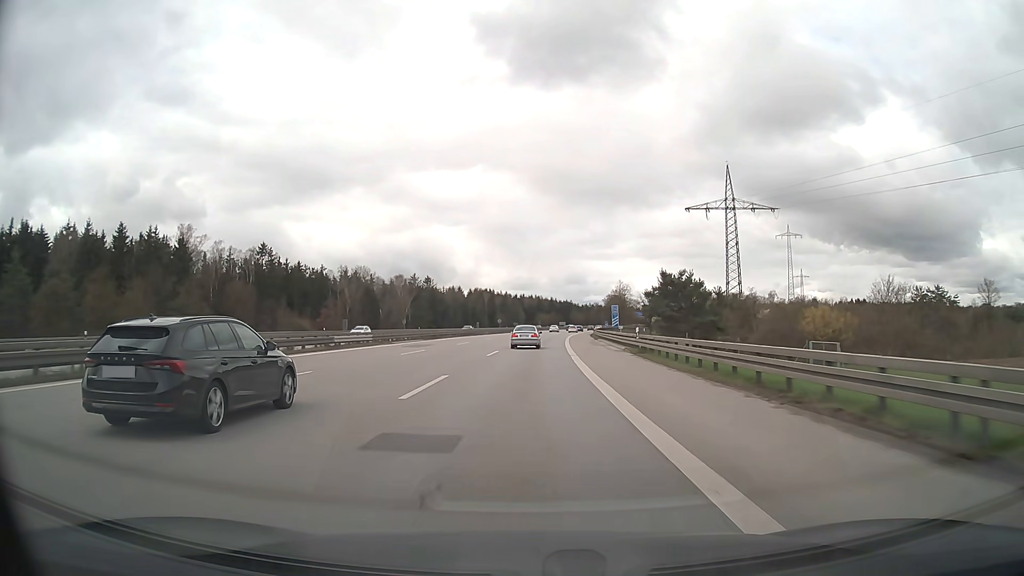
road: motorway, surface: asphalt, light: Day
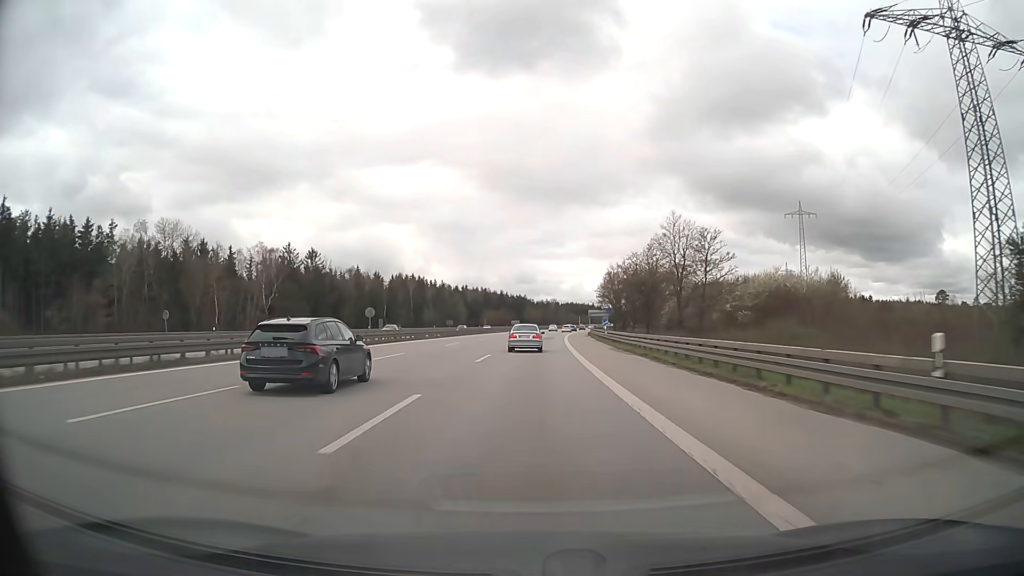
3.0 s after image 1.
(+2.7, +78.0) m; +4°
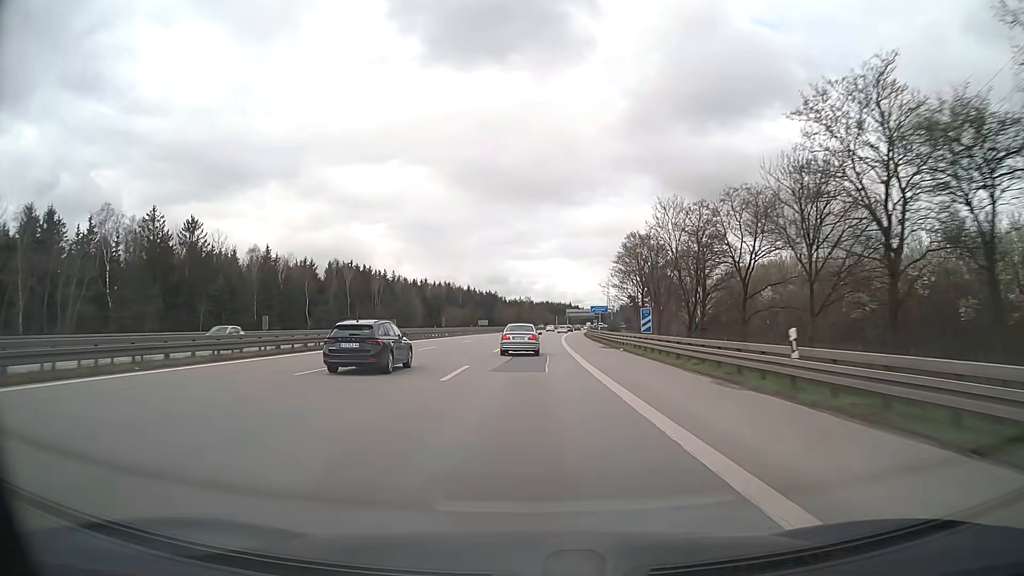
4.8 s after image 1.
(+0.9, +44.7) m; +2°
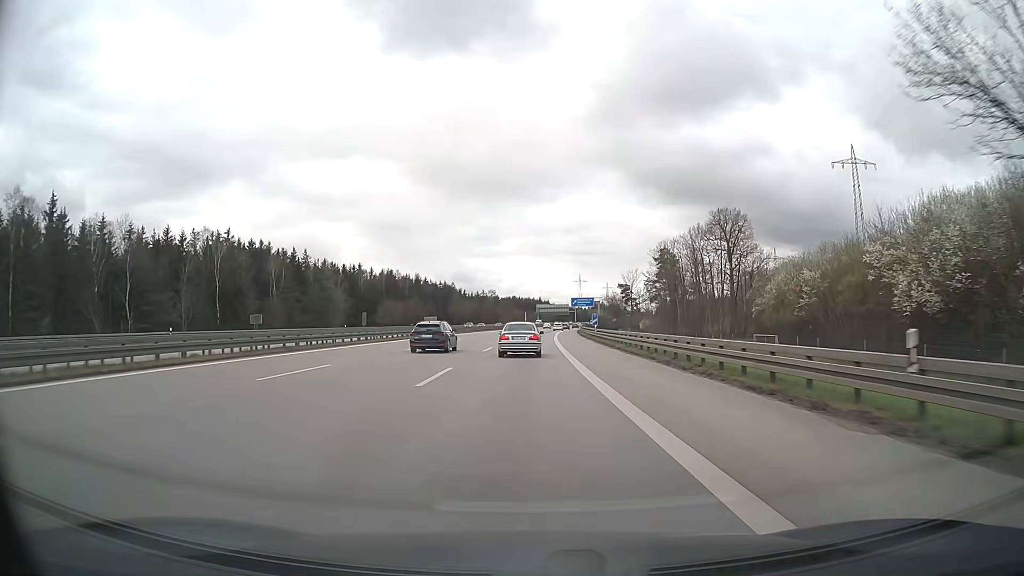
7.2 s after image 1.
(+1.3, +55.6) m; +3°
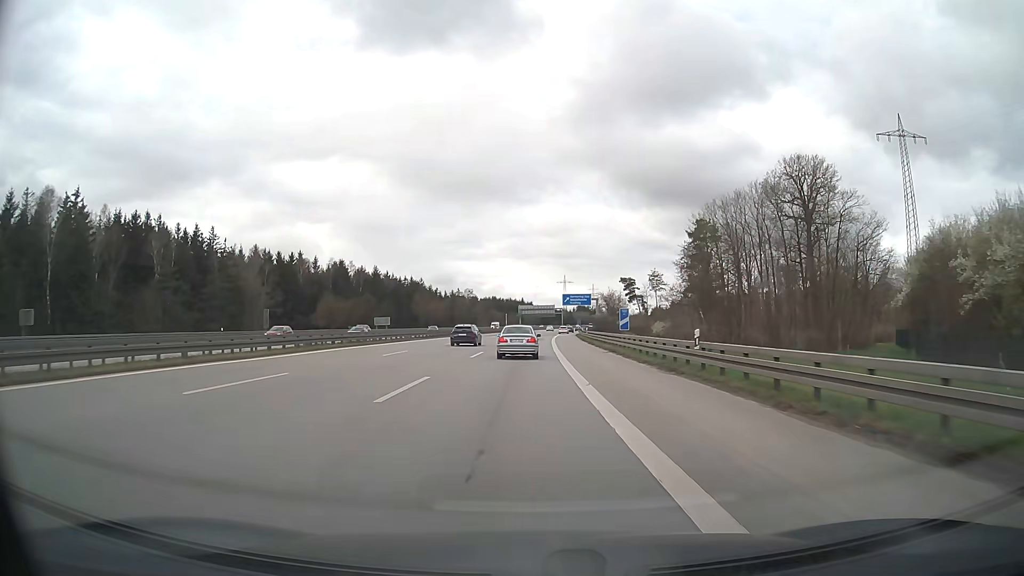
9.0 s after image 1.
(+0.7, +39.3) m; +2°
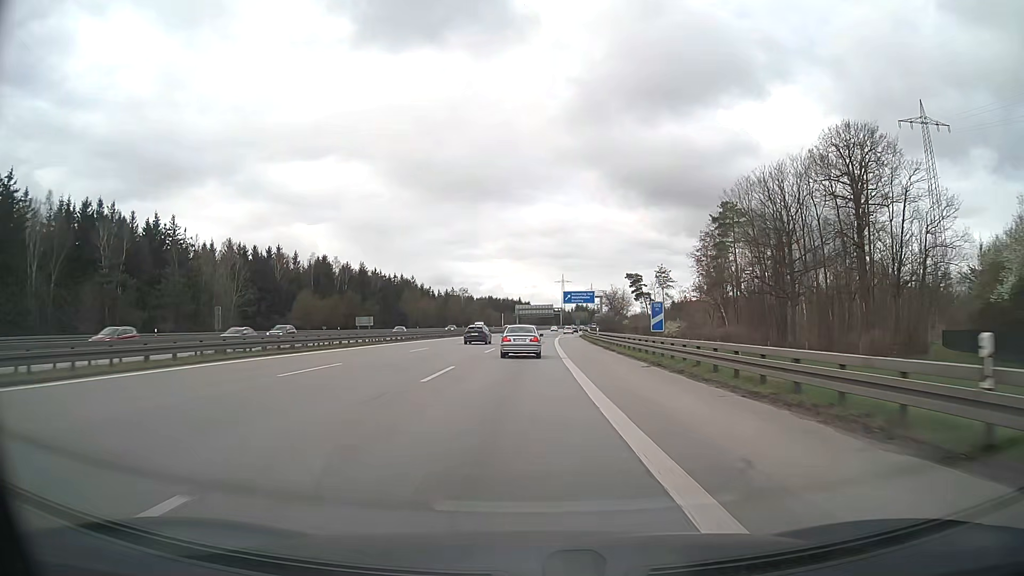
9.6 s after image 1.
(0.0, +13.0) m; 0°
(0, +10) (0, +20) (0, +30) (0, +40) (+1, +50) (+1, +60) (+1, +70) (+2, +80) (+2, +90) (+3, +100) m
